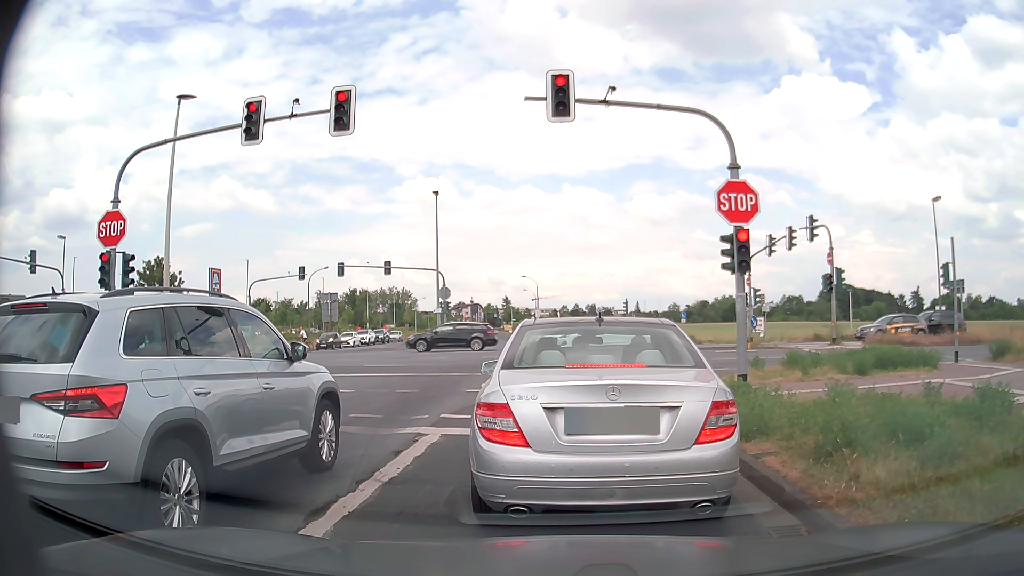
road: tertiary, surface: asphalt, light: Day
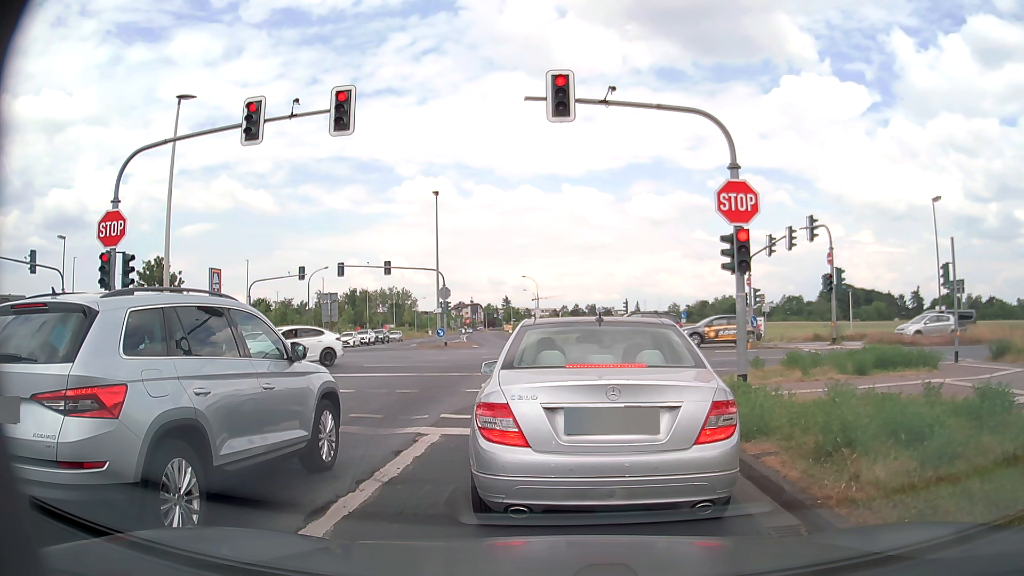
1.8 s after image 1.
(0.0, 0.0) m; 0°
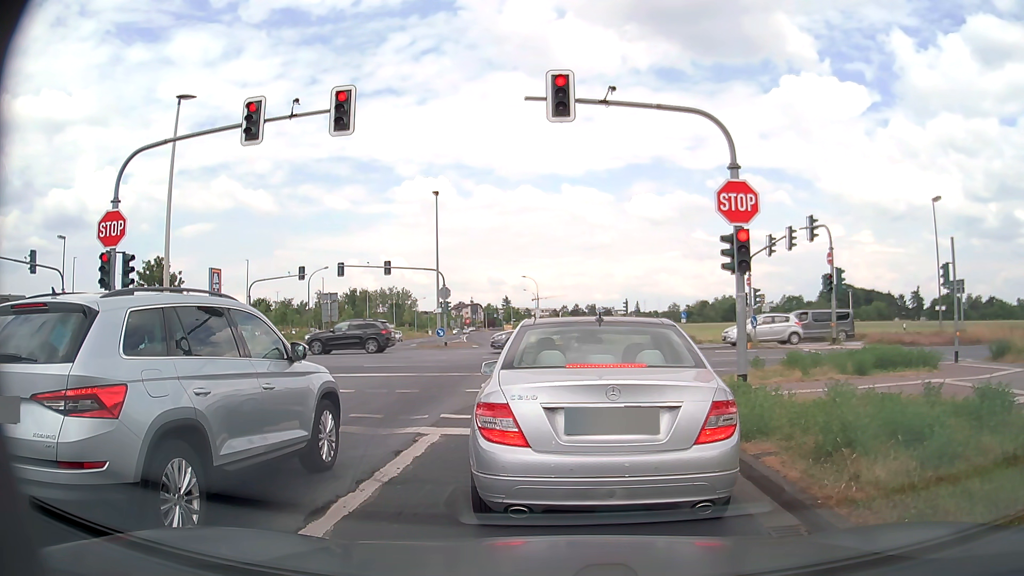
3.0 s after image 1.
(0.0, 0.0) m; 0°
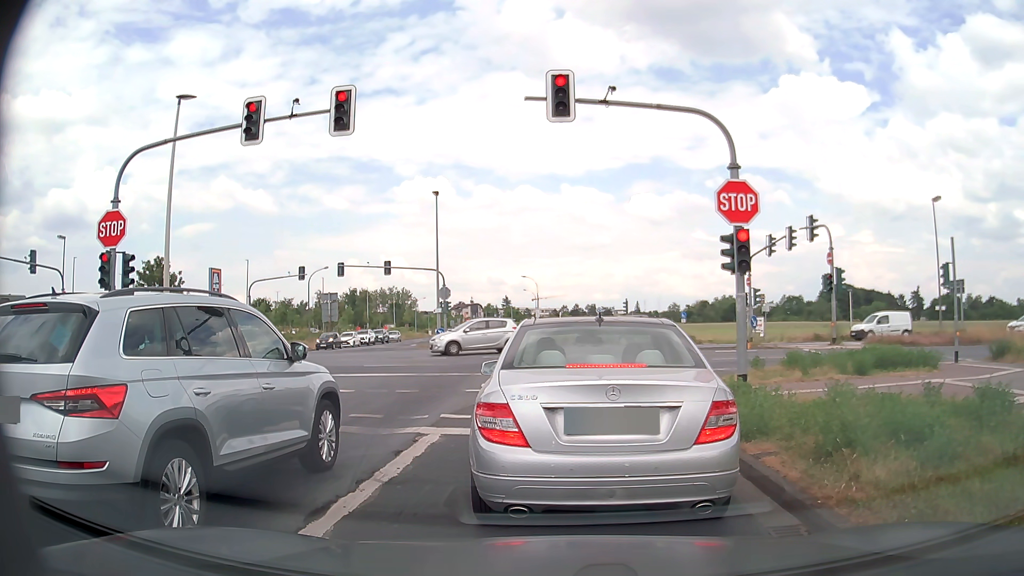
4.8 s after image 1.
(0.0, 0.0) m; 0°
